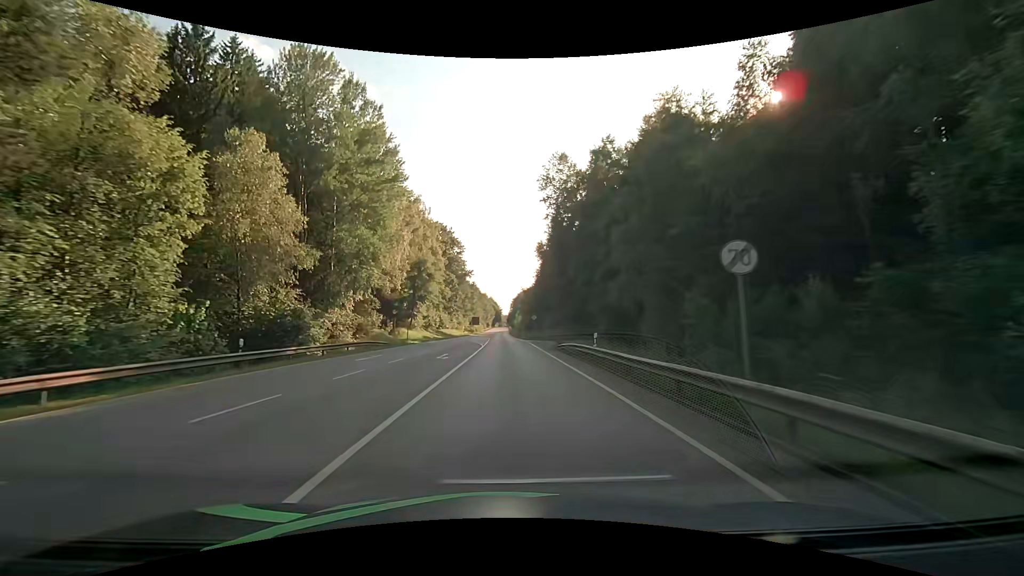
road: secondary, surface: asphalt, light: Day
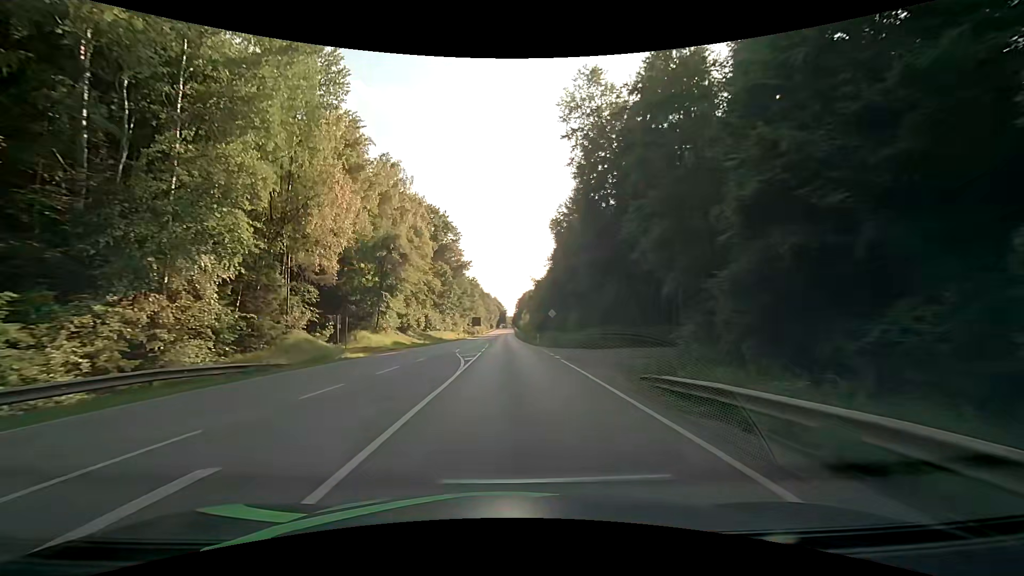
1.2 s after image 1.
(-0.2, +21.7) m; -1°
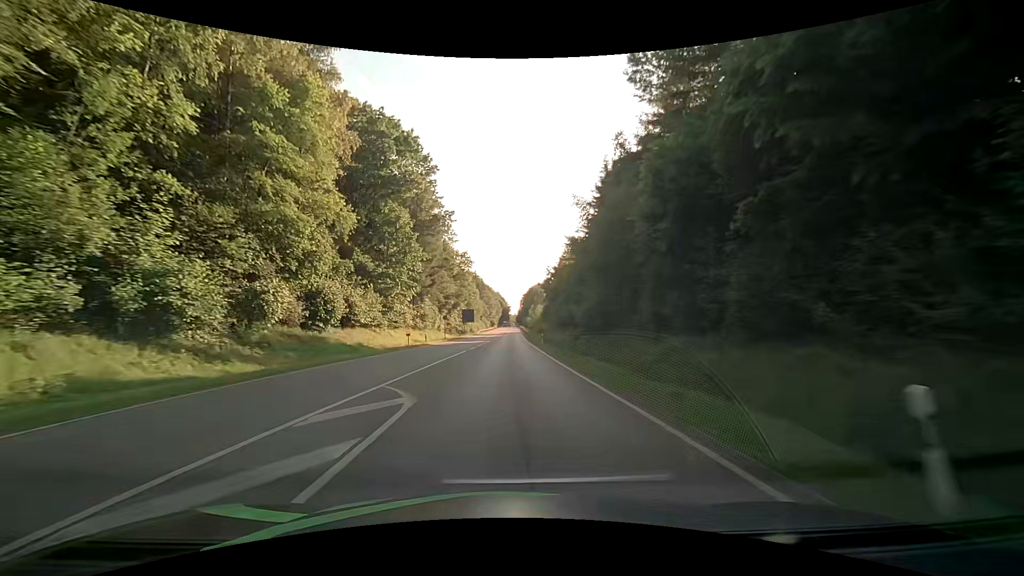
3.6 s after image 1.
(-0.4, +46.1) m; -1°
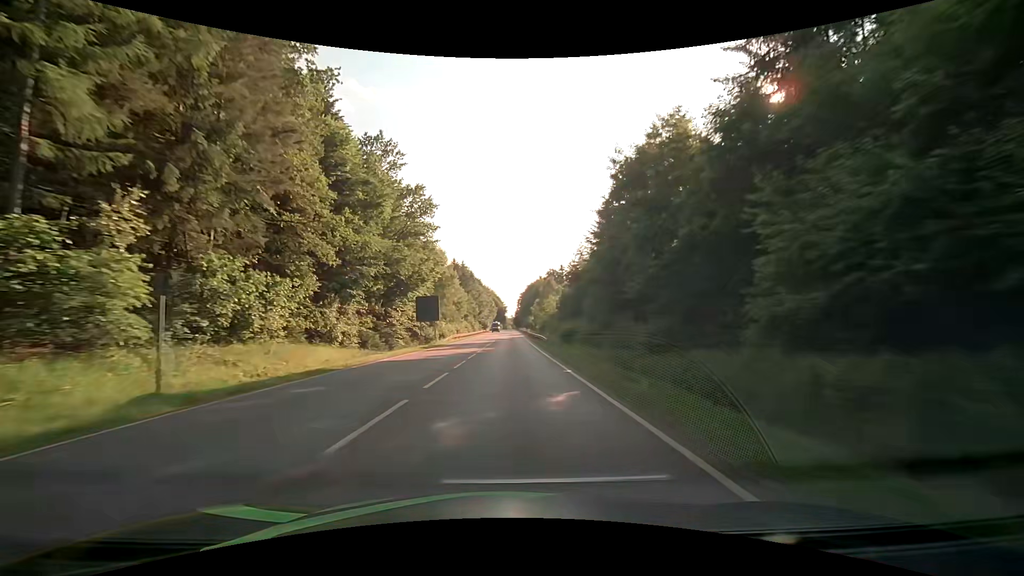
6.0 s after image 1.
(+0.2, +50.8) m; 0°
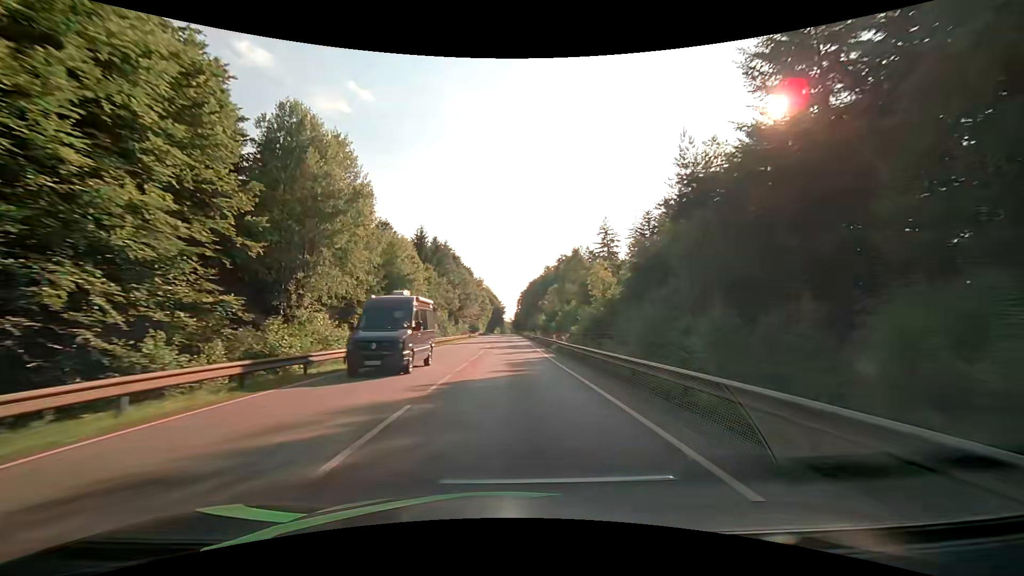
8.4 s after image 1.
(+0.3, +54.9) m; +1°
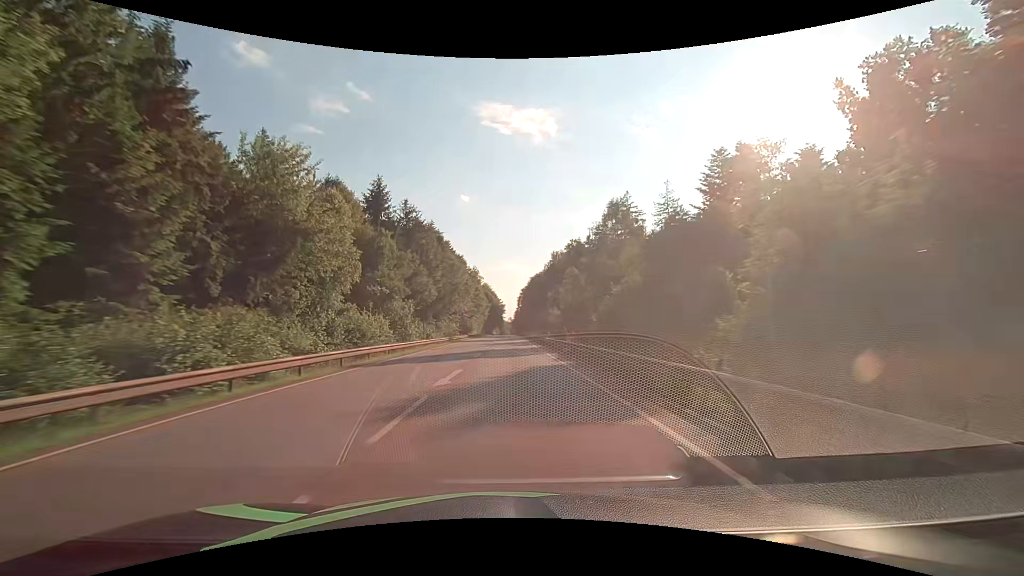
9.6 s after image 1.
(-0.1, +28.9) m; 0°
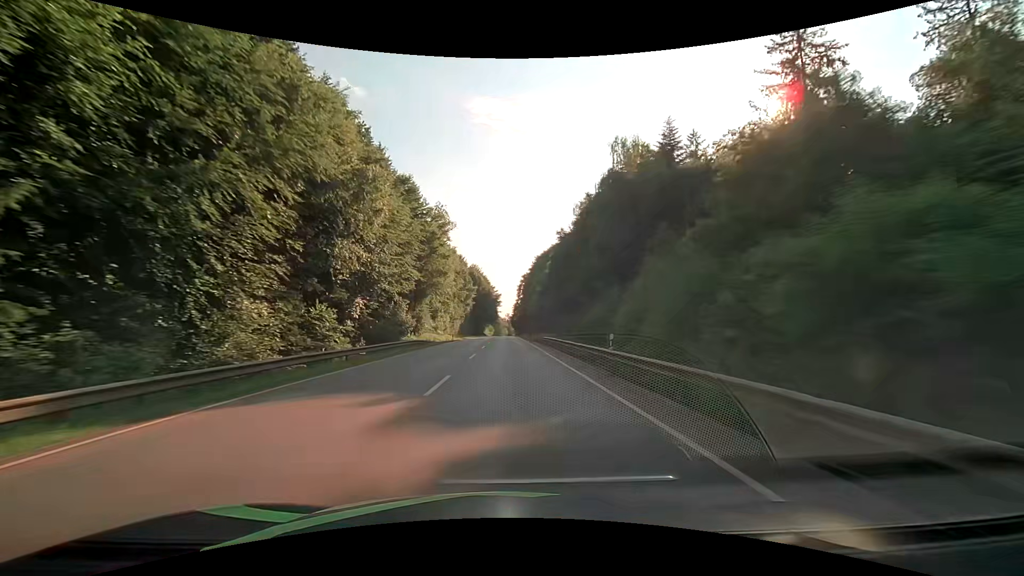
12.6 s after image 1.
(-0.2, +75.4) m; 0°
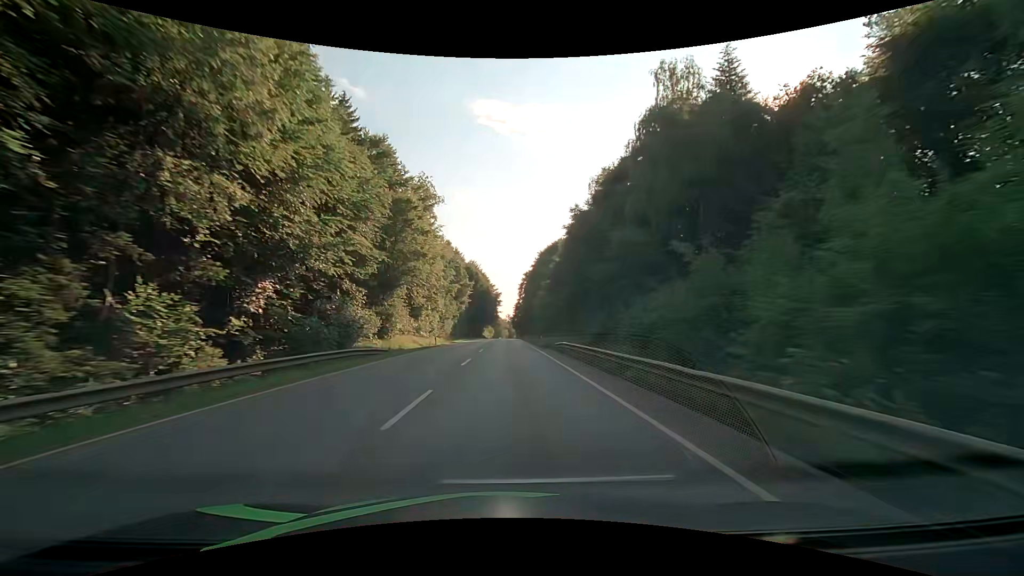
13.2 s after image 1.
(0.0, +15.4) m; 0°
(0, +10) (0, +20) (0, +30) (0, +40) (0, +50) (0, +60) (0, +70) (0, +80) (0, +90) (0, +100) m
